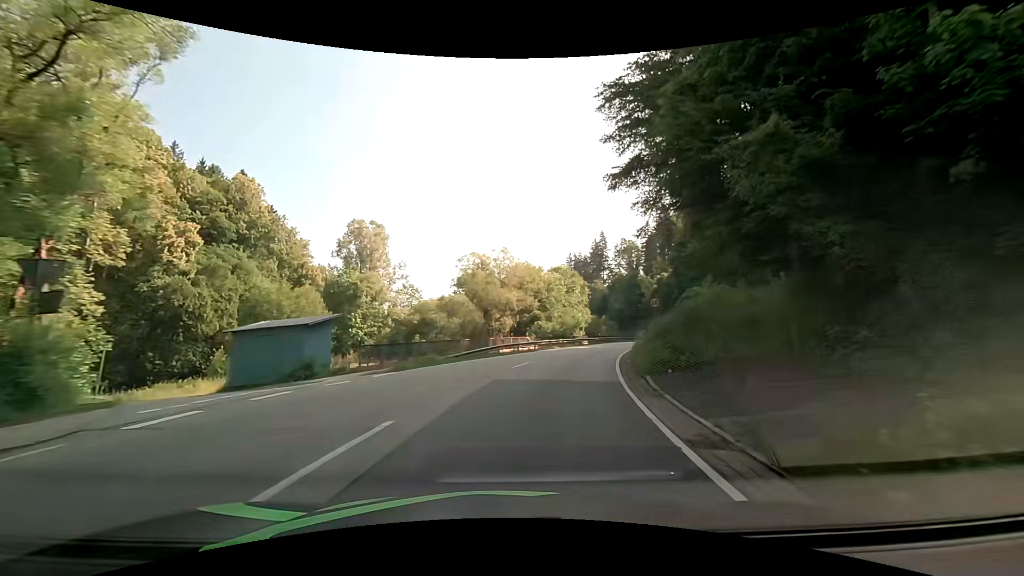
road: secondary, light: Day
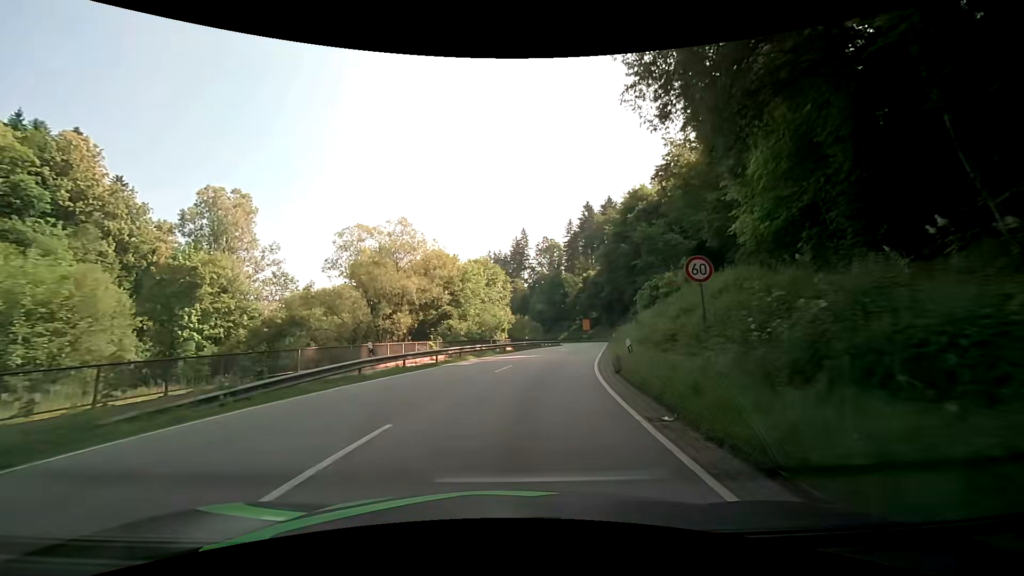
(+1.3, +14.8) m; +9°
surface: asphalt
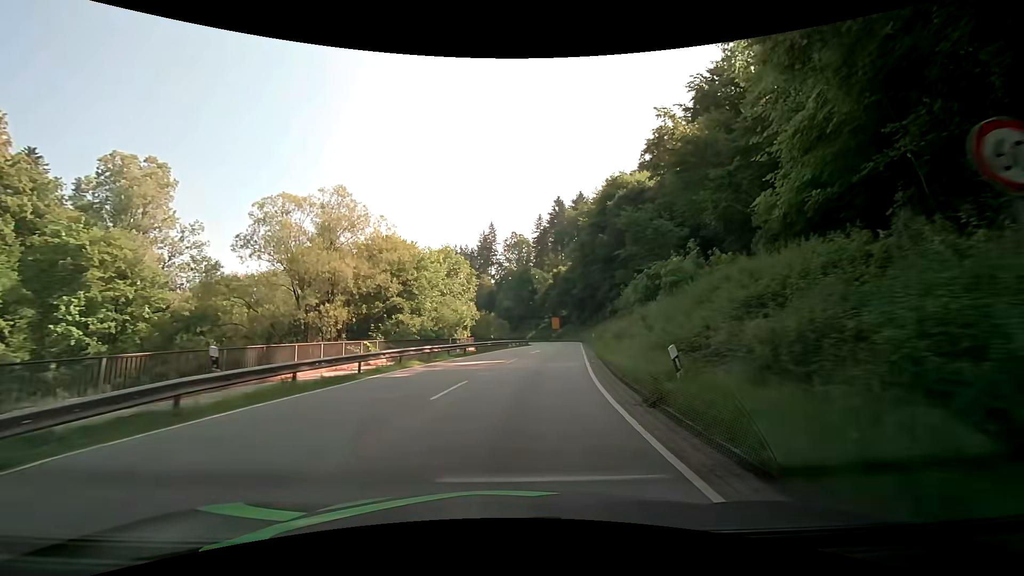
(+0.3, +7.5) m; +4°
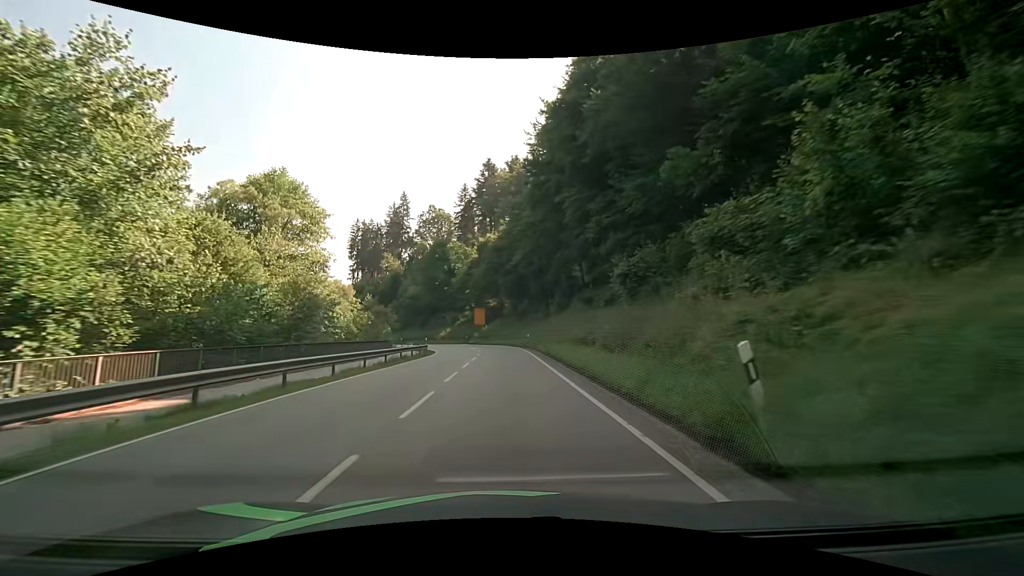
(+3.9, +38.5) m; +9°
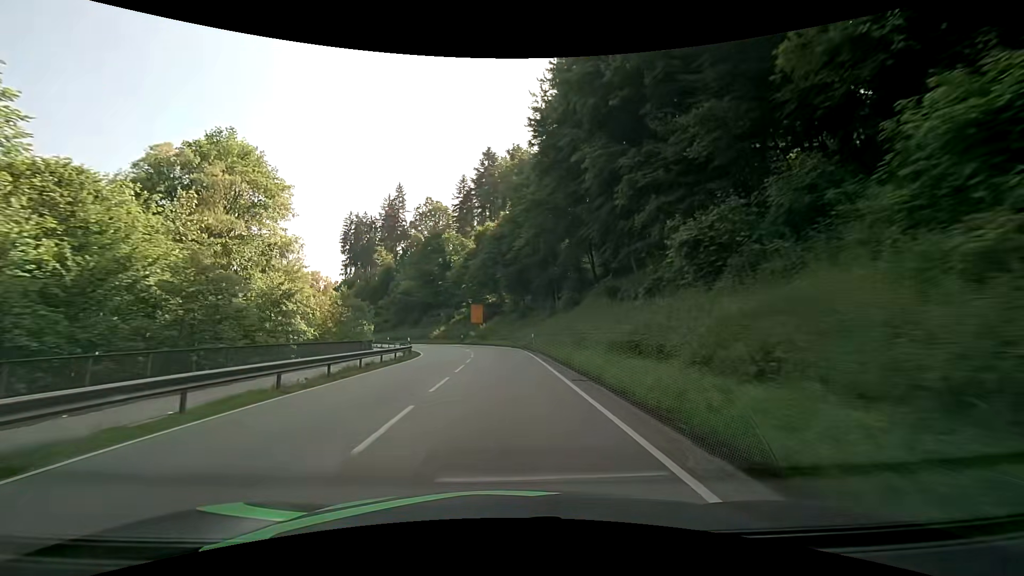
(0.0, +8.3) m; 0°
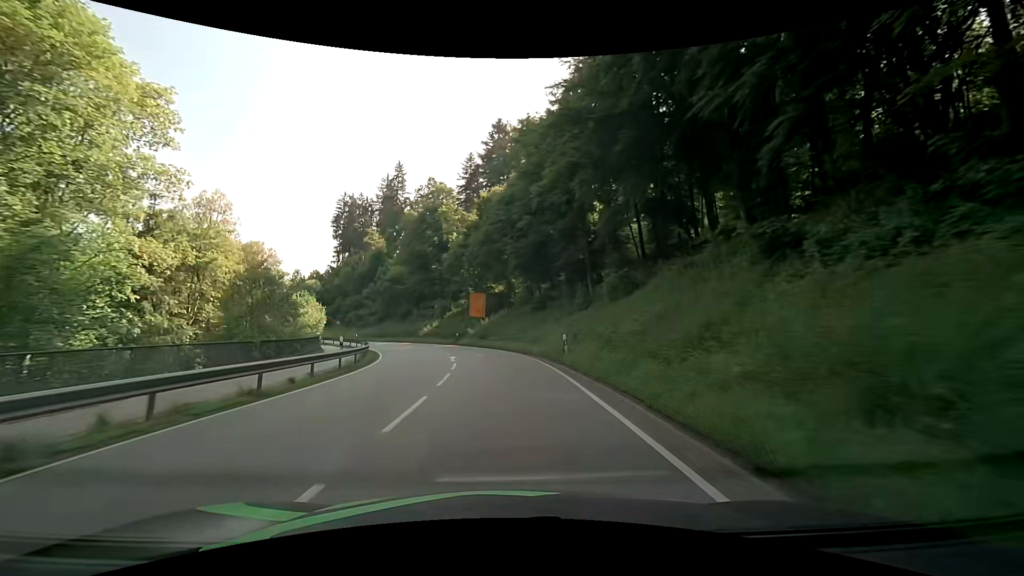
(-0.1, +17.1) m; -1°
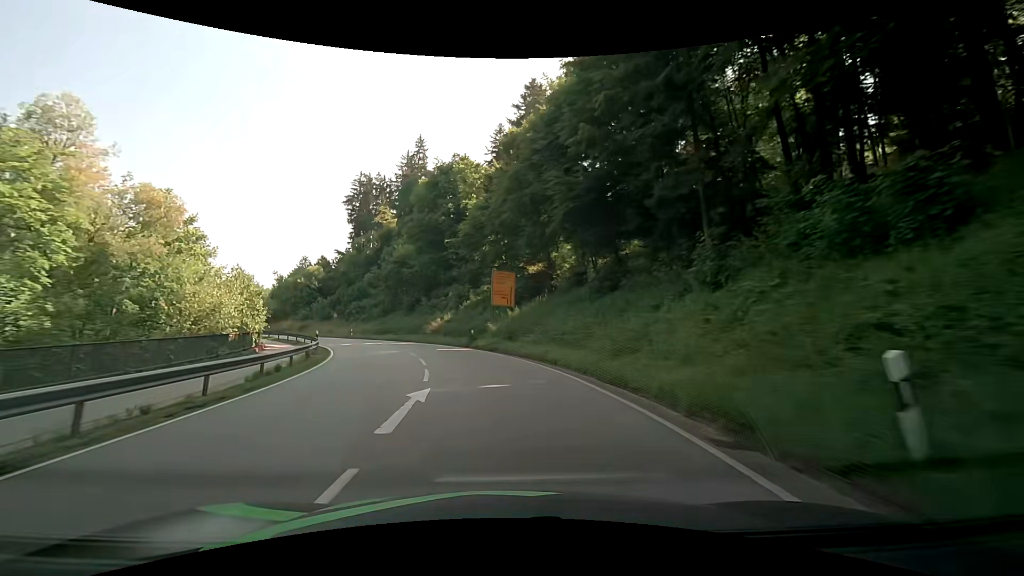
(-0.4, +17.6) m; -3°
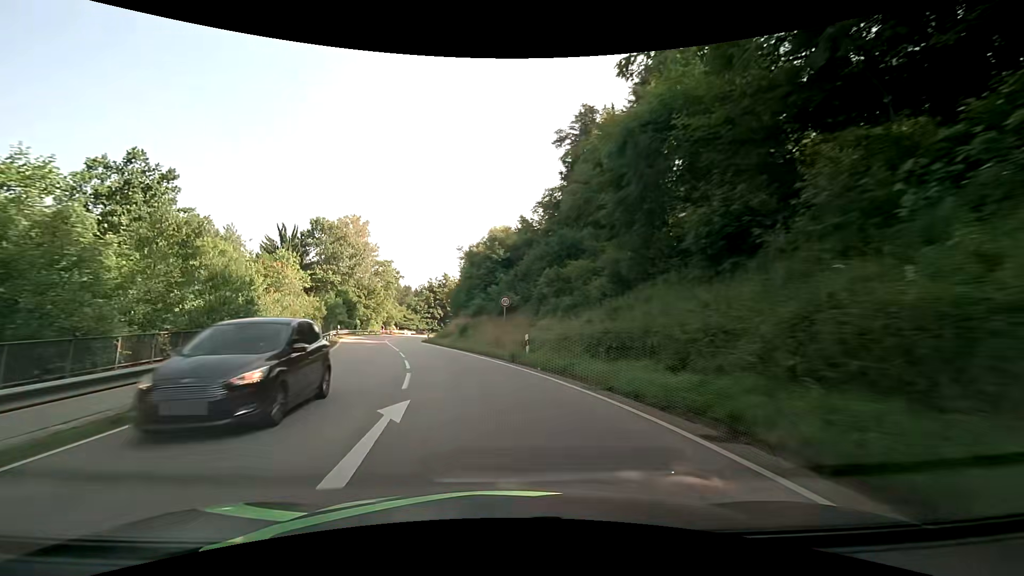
(-9.6, +43.3) m; -27°
(-1, +10) (-2, +20) (-5, +30) (-7, +39) (-10, +49) (-12, +59) (-14, +68) (-14, +78) (-14, +88) (-13, +98) m
